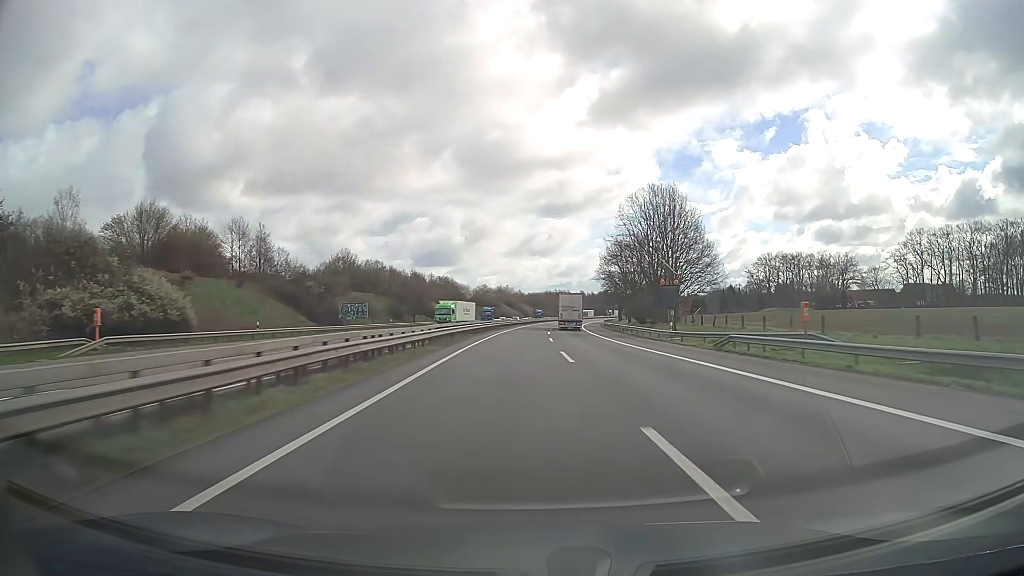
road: motorway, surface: asphalt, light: Day
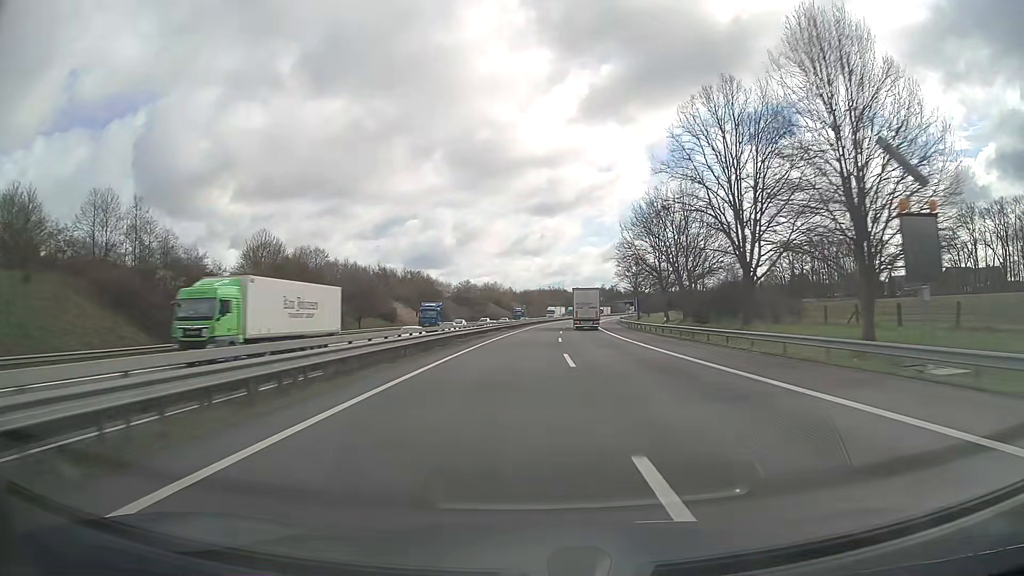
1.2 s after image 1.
(+0.3, +37.6) m; +1°
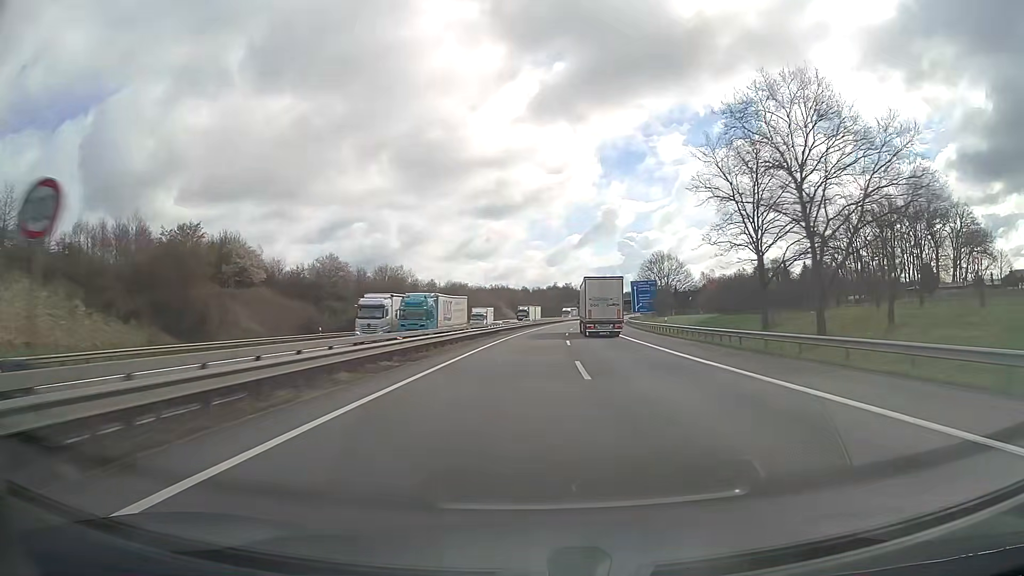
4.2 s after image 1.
(+3.8, +94.1) m; +5°
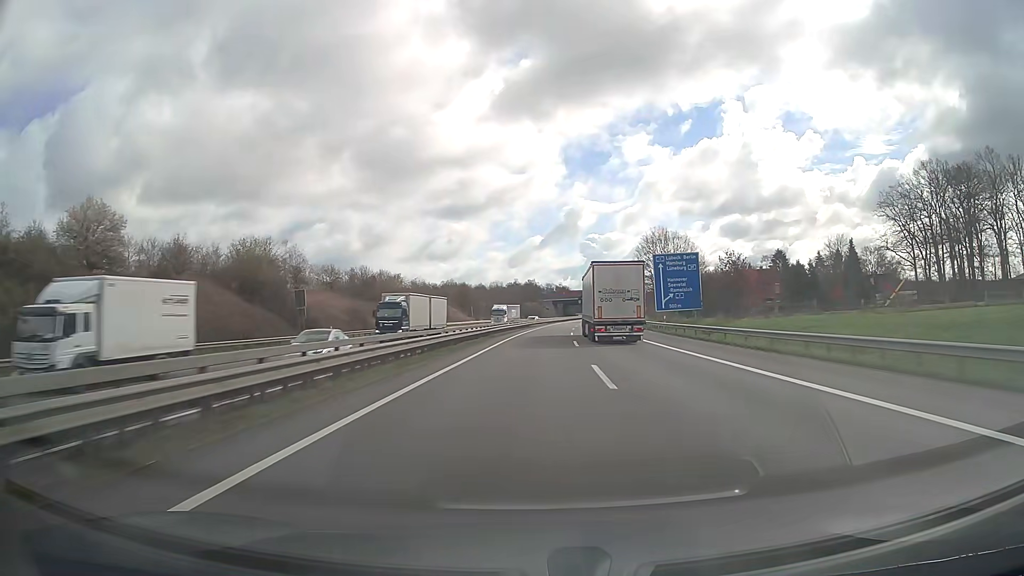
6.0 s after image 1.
(+1.7, +56.5) m; +3°
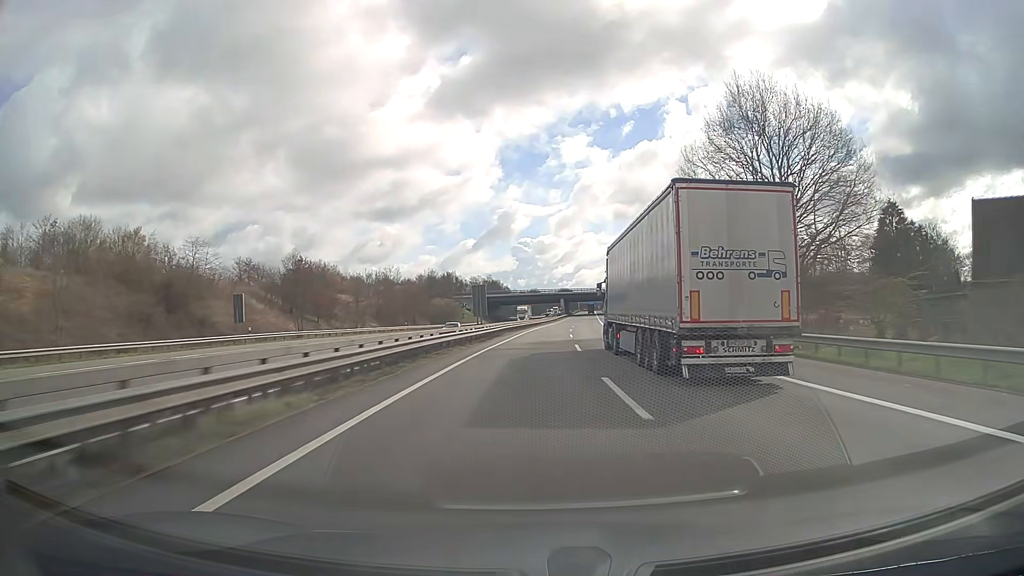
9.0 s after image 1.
(+4.7, +94.0) m; +6°
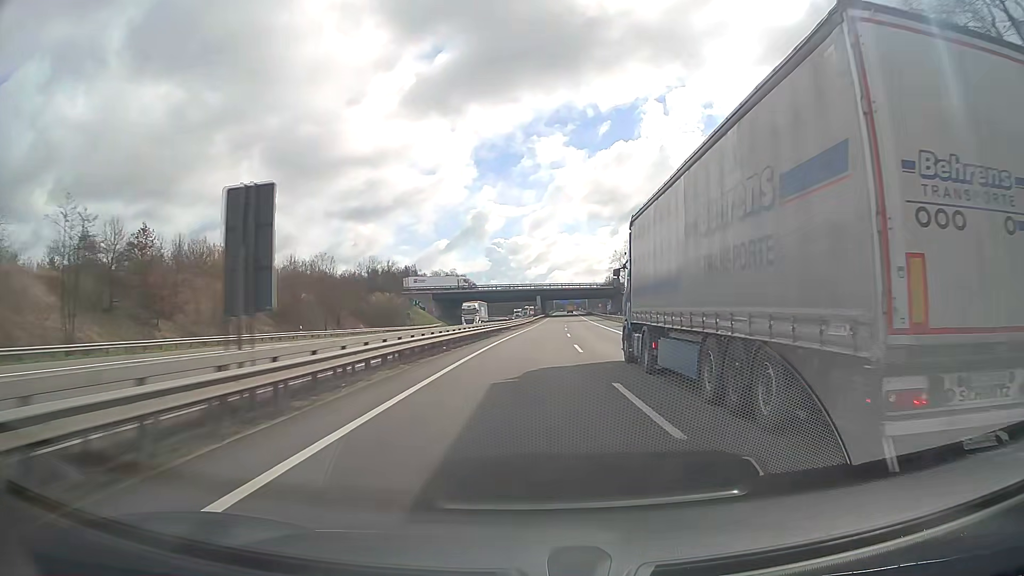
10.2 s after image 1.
(+0.7, +37.7) m; +2°
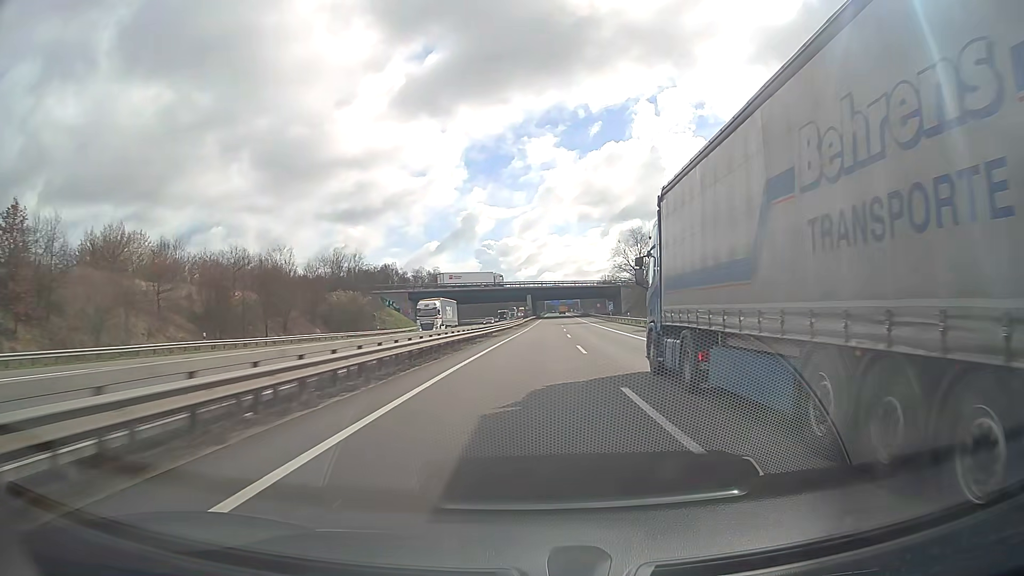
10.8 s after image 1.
(+0.2, +18.9) m; +1°
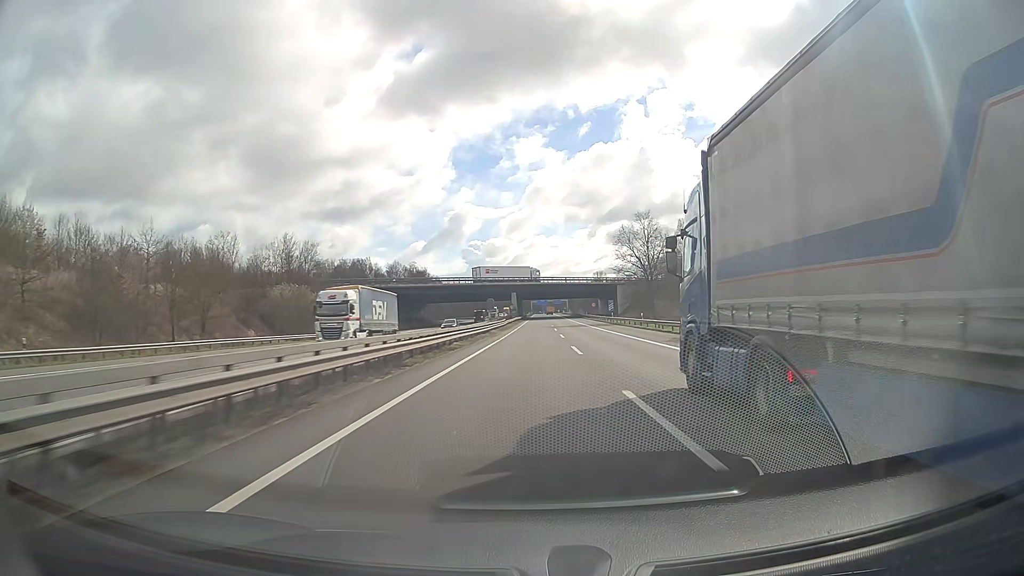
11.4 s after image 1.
(+0.2, +18.9) m; +1°
(0, +10) (0, +20) (0, +30) (0, +40) (+1, +50) (+1, +60) (+1, +70) (+1, +80) (+1, +90) (+2, +100) m
